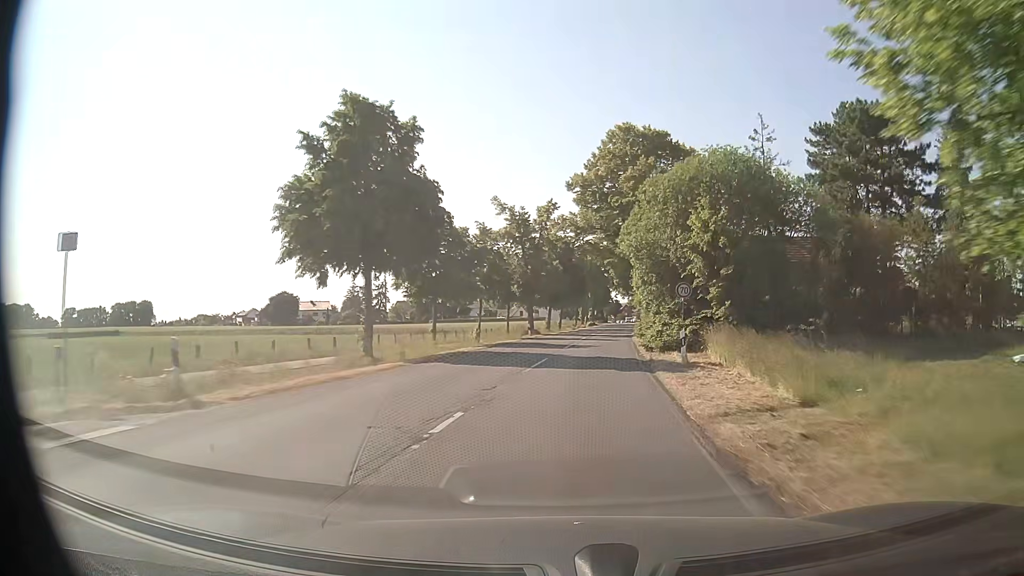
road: secondary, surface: asphalt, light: Day
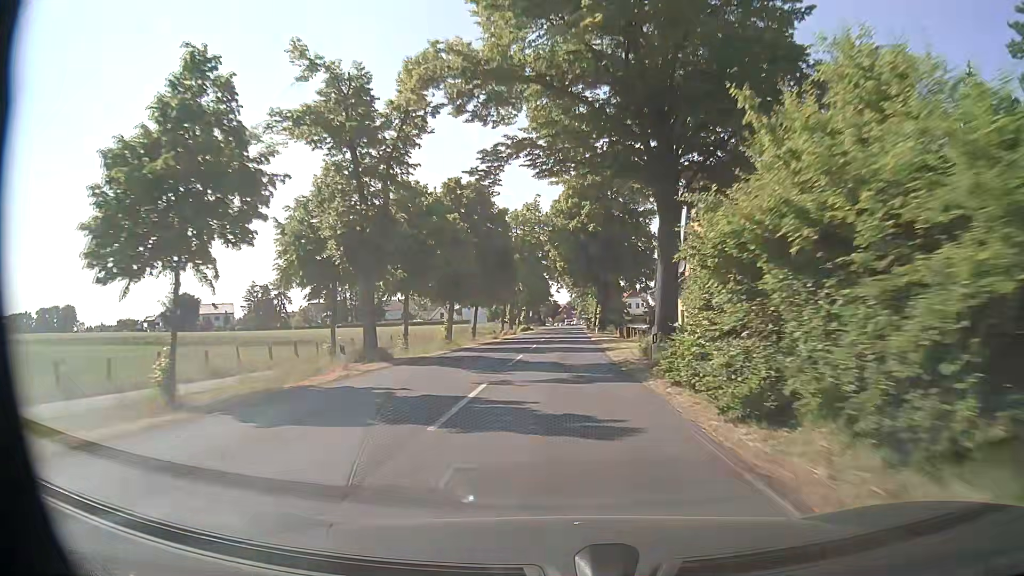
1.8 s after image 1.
(+2.1, +32.6) m; +5°
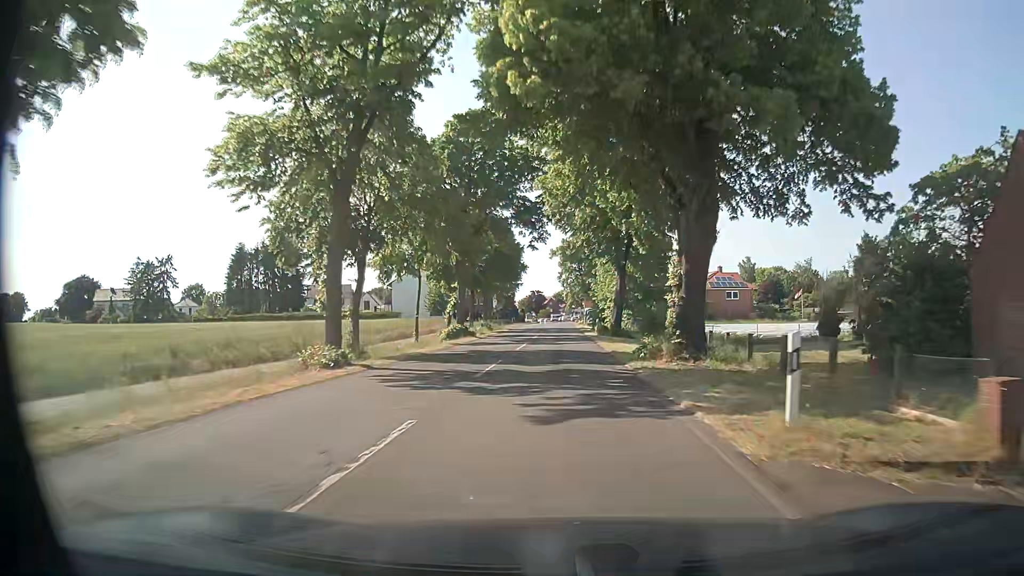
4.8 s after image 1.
(+1.4, +53.8) m; +2°
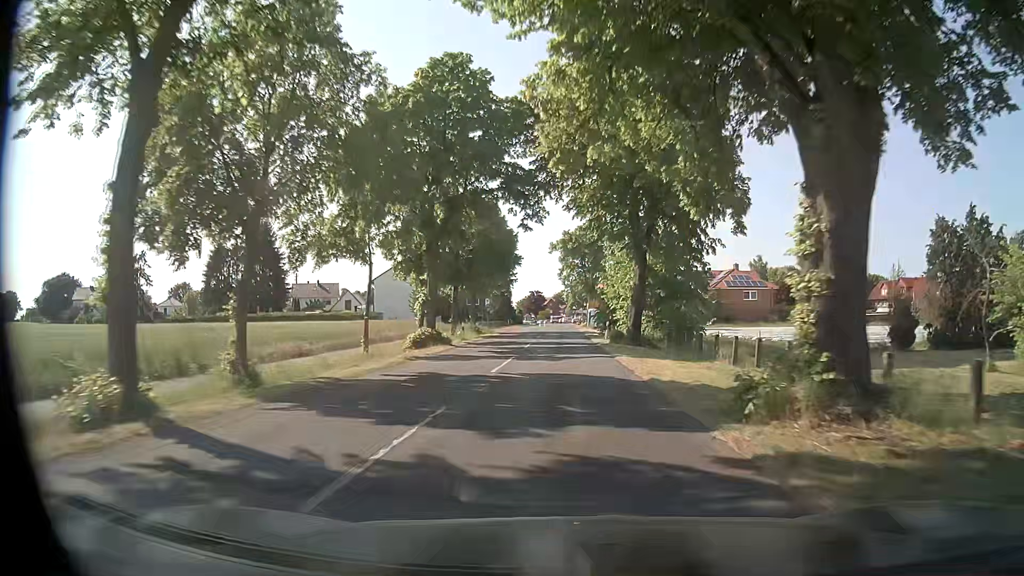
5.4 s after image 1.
(0.0, +9.9) m; 0°
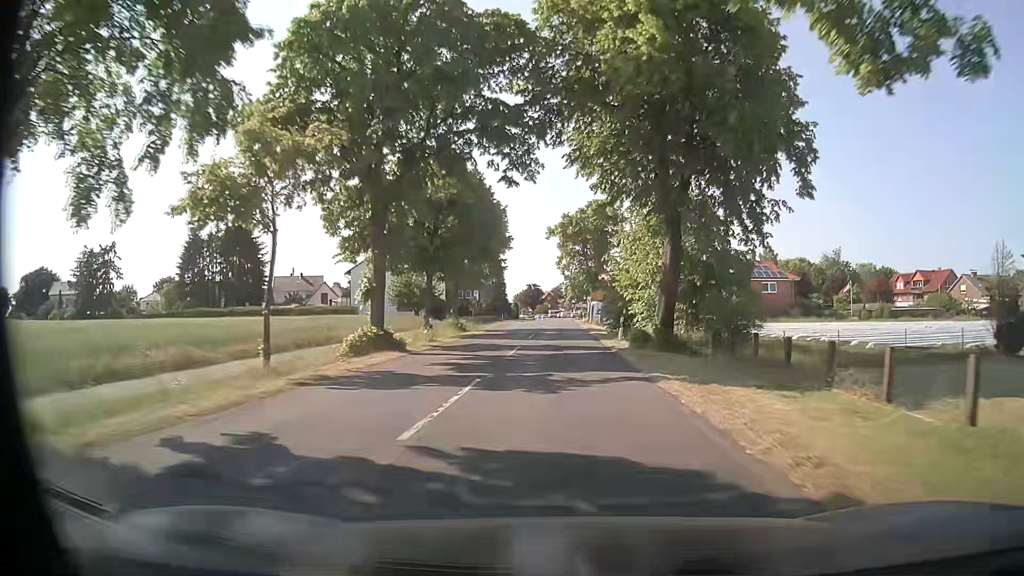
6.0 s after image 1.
(0.0, +9.5) m; 0°
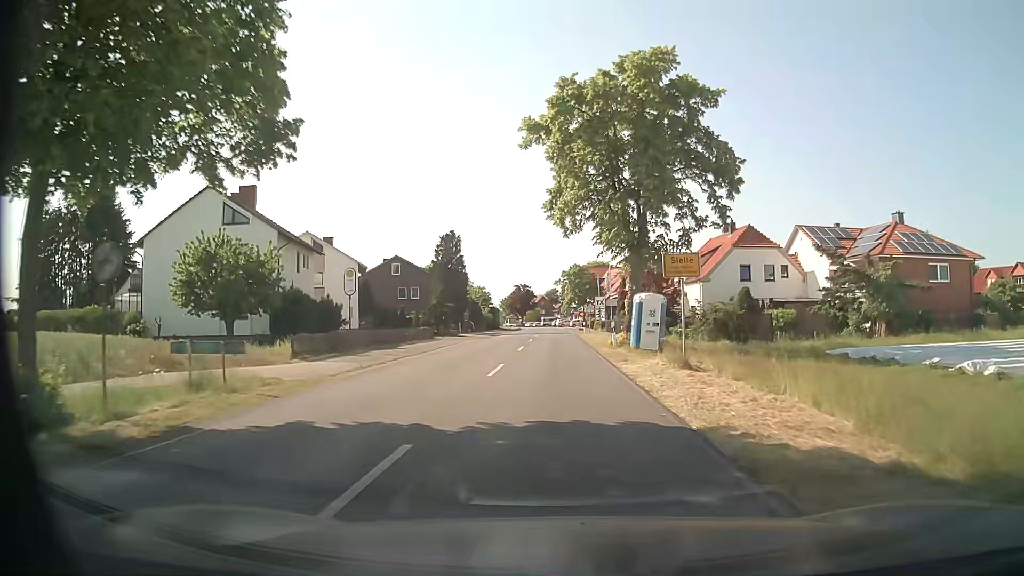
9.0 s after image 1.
(+0.2, +42.3) m; +1°
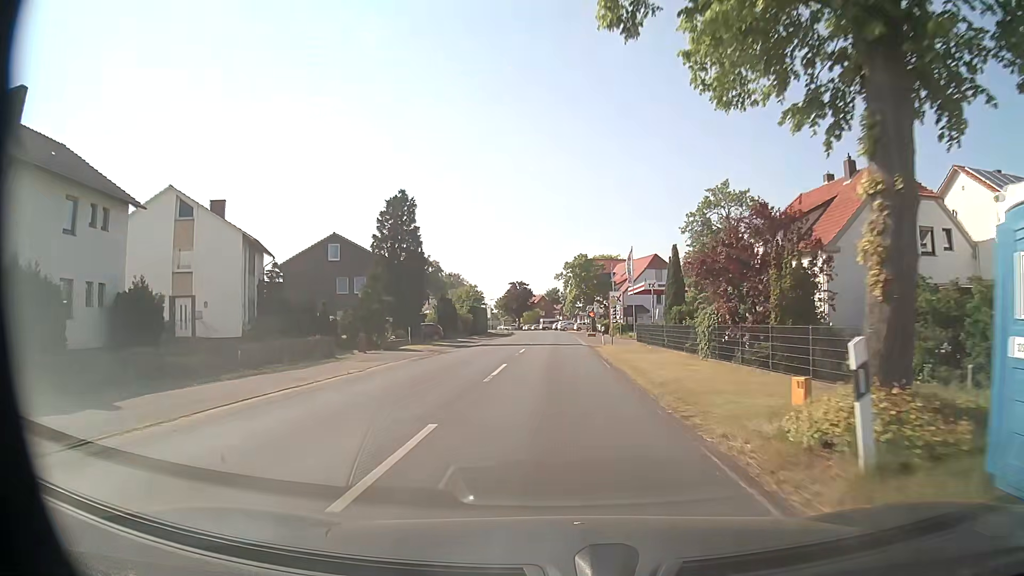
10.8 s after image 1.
(-0.2, +23.2) m; -1°
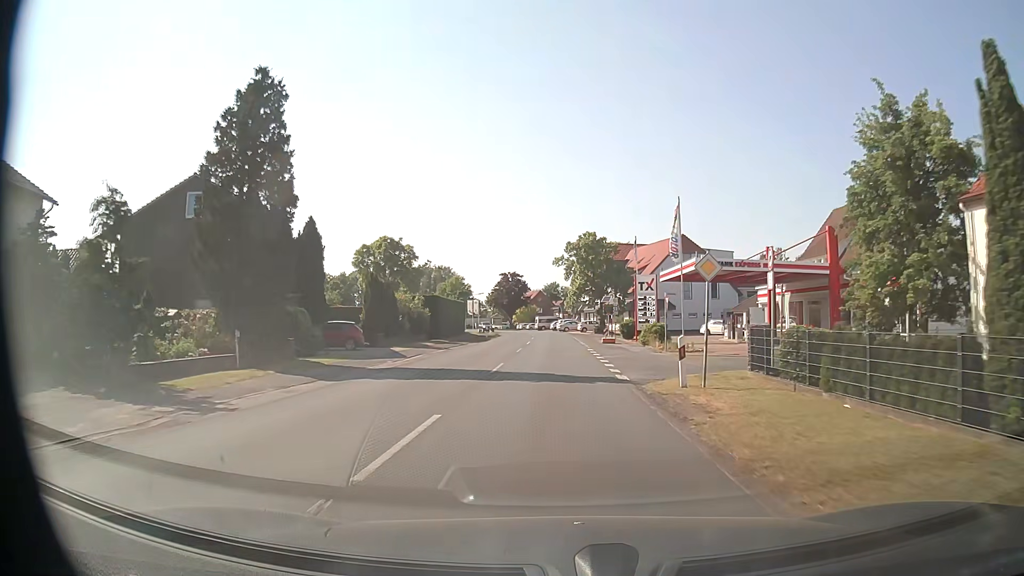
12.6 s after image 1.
(+0.1, +23.8) m; +1°
(0, +10) (0, +20) (0, +30) (-1, +40) (-1, +50) (-1, +60) (-2, +70) (-3, +80) (-4, +90) (-6, +100) m
